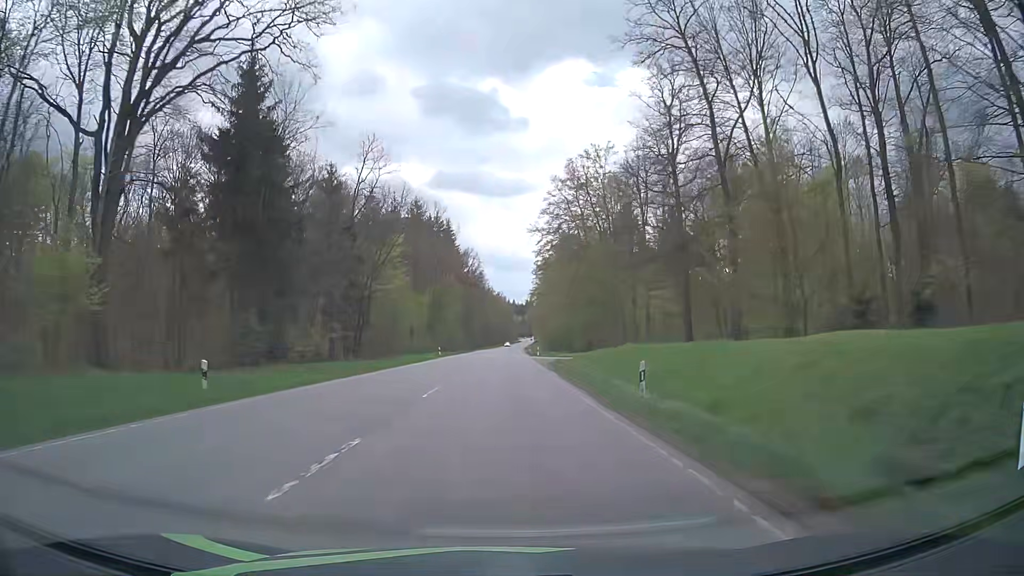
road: secondary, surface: asphalt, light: Day
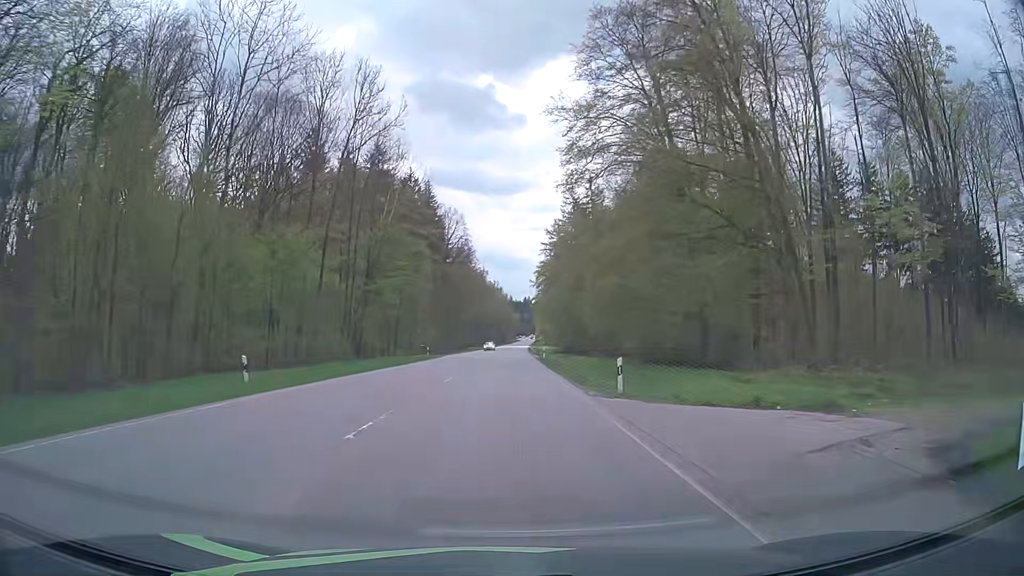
(0.0, +53.6) m; 0°
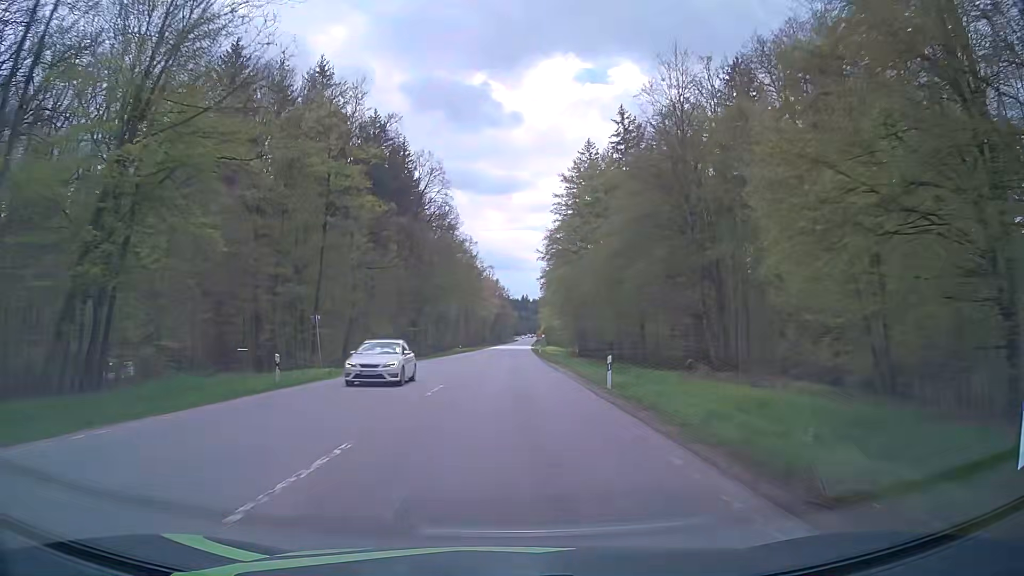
(0.0, +40.5) m; 0°
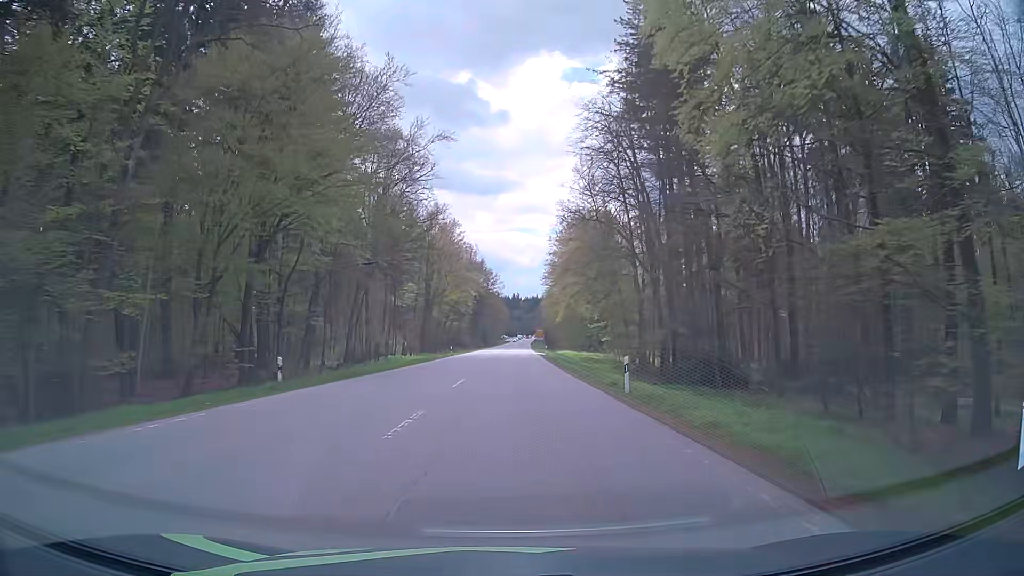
(+0.5, +67.8) m; +1°
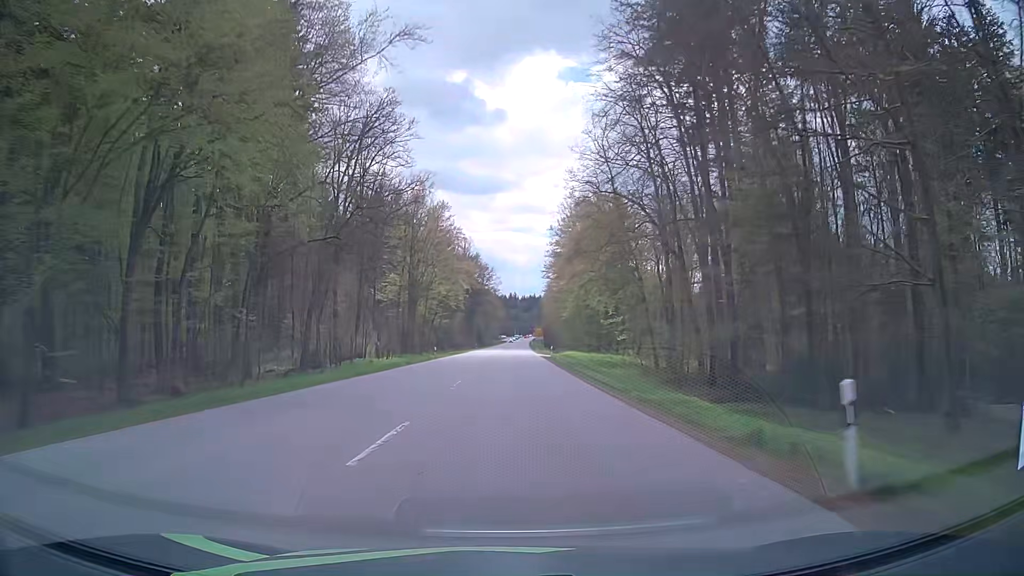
(+0.1, +13.6) m; 0°
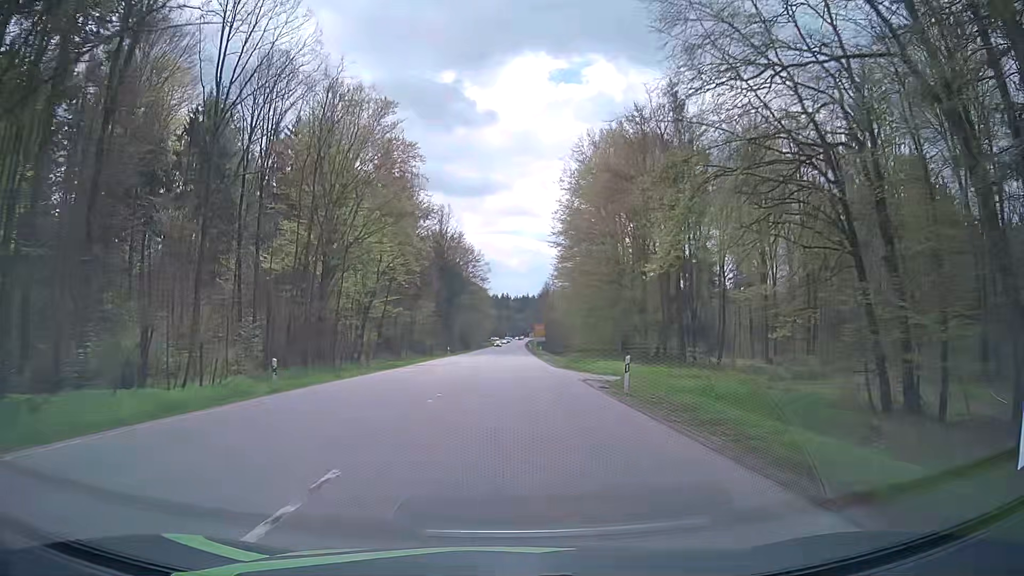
(+0.4, +40.5) m; 0°
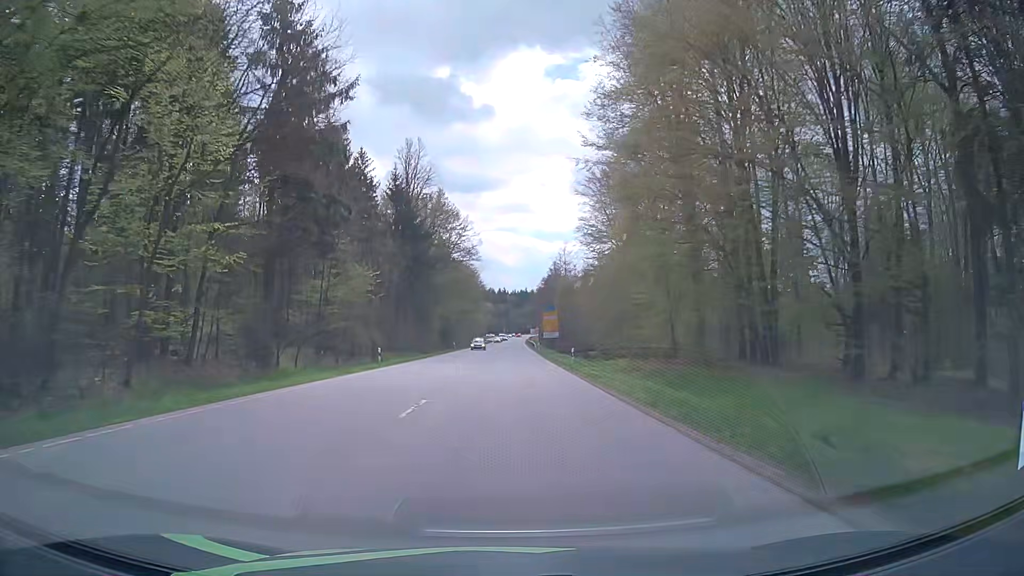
(+0.3, +39.8) m; +1°
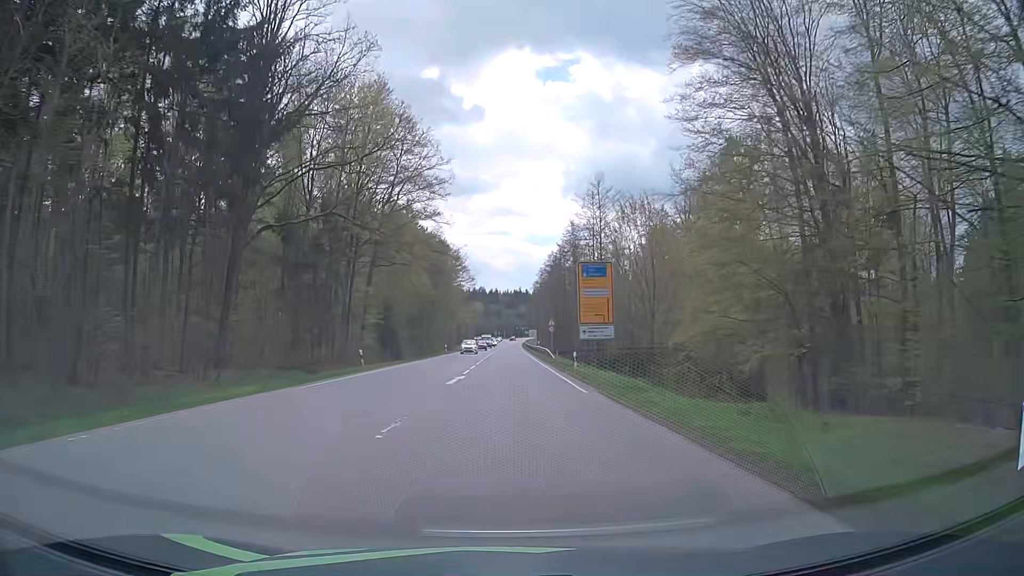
(+0.1, +50.0) m; +1°
